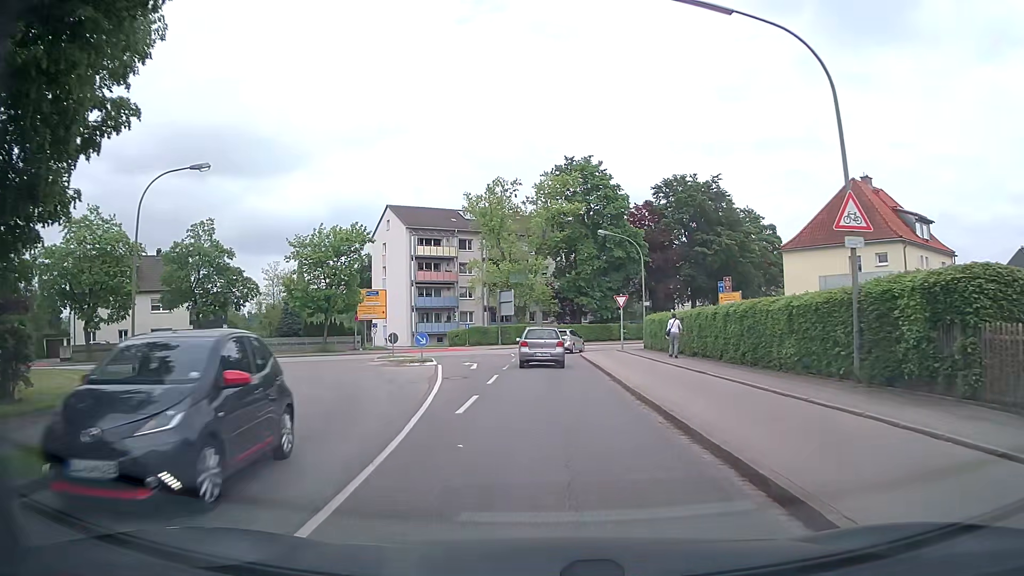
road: tertiary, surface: asphalt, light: Day
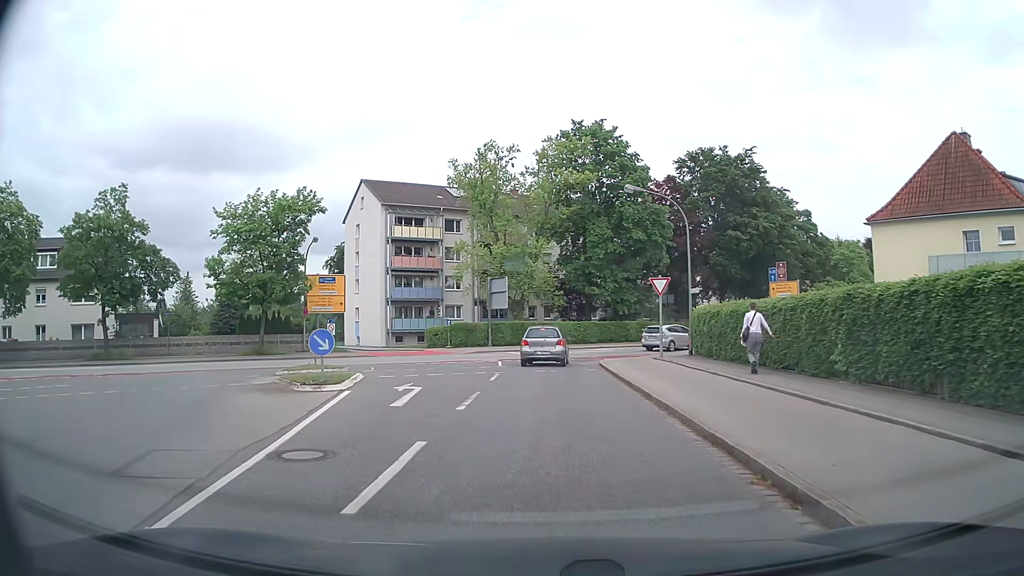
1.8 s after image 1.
(0.0, +12.7) m; 0°
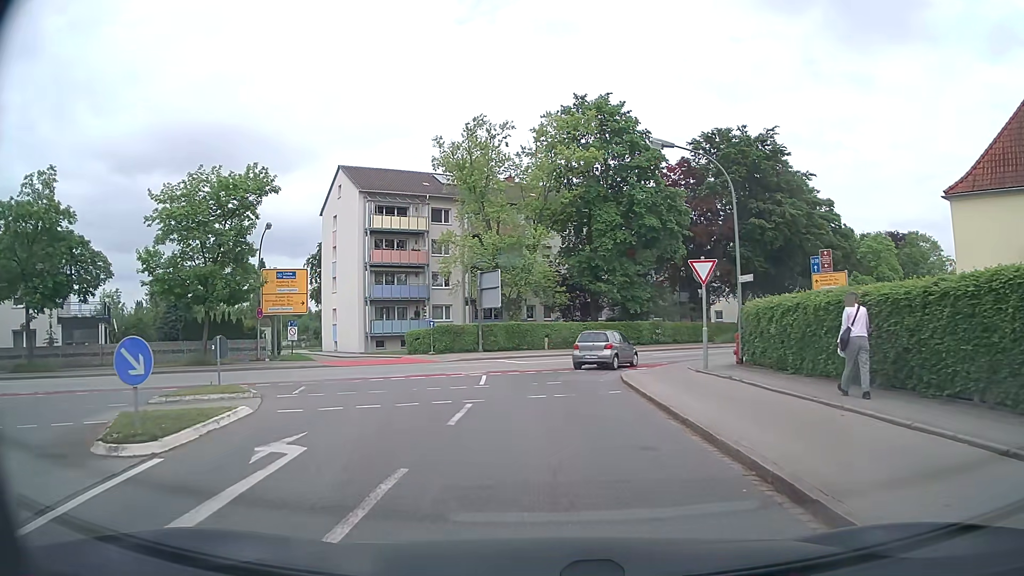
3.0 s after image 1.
(+0.1, +7.3) m; +1°
(0, +10) (0, +20) (+2, +30) (+9, +36) (+17, +42) (+25, +48) (+34, +54) (+42, +59) (+50, +65) (+58, +71) m
